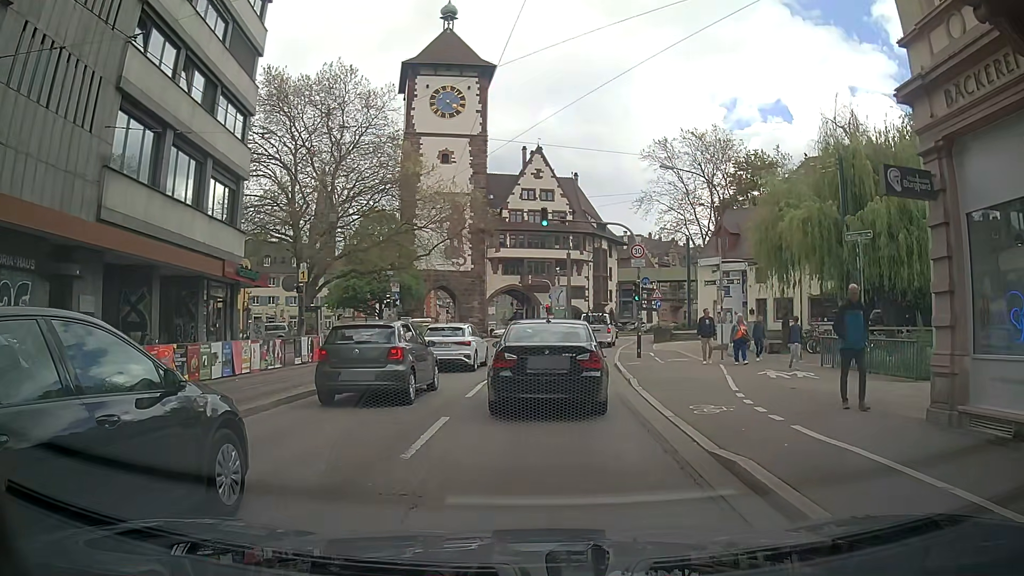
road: primary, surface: asphalt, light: Day
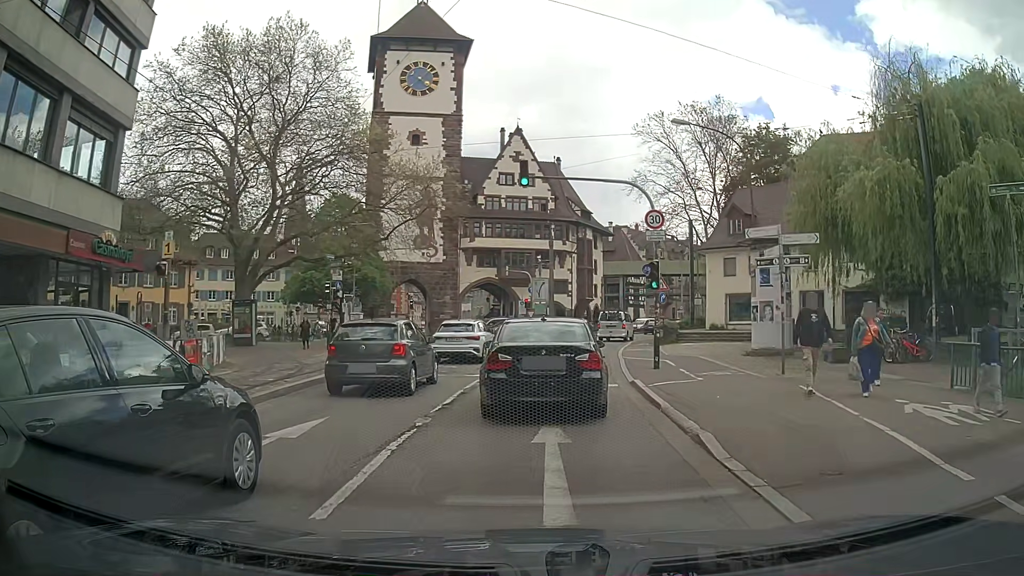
(0.0, +8.2) m; +1°
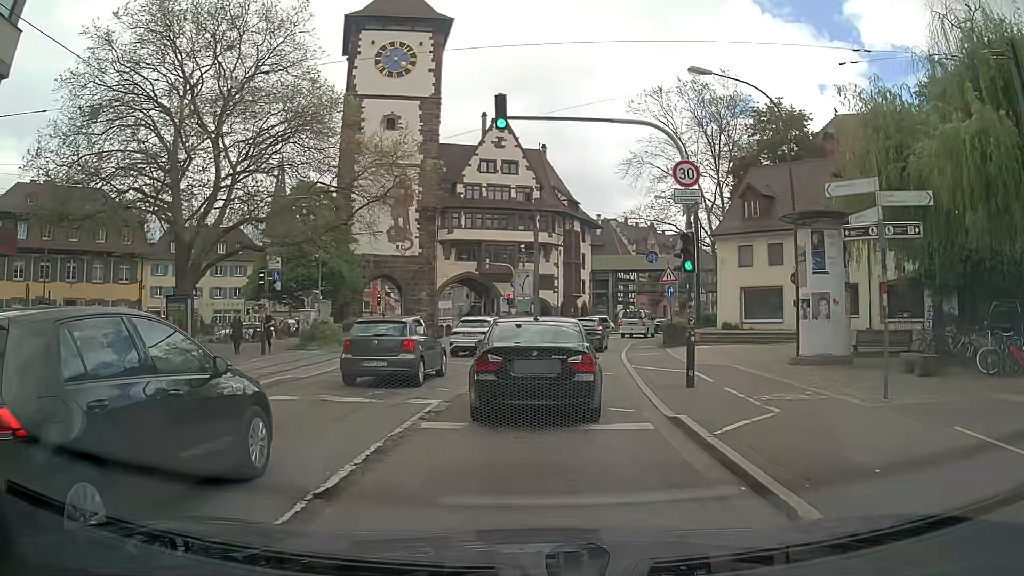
(0.0, +6.1) m; +1°
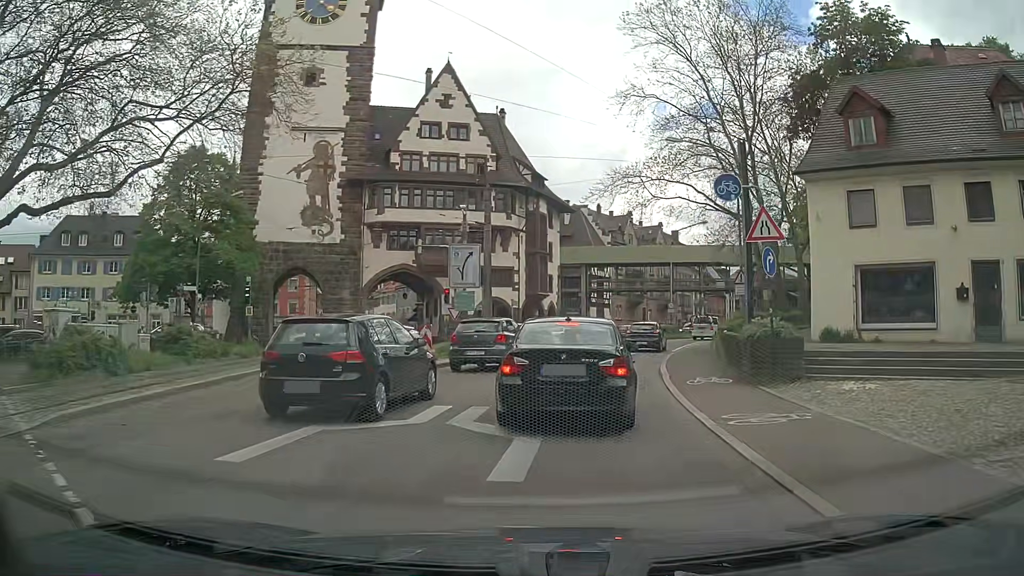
(+0.7, +16.8) m; +4°
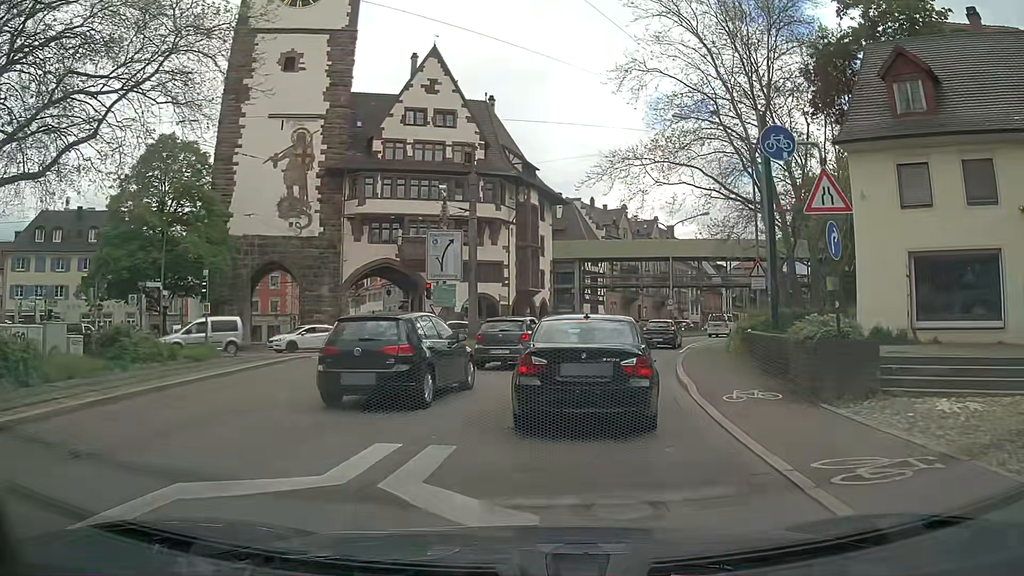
(0.0, +3.6) m; +1°
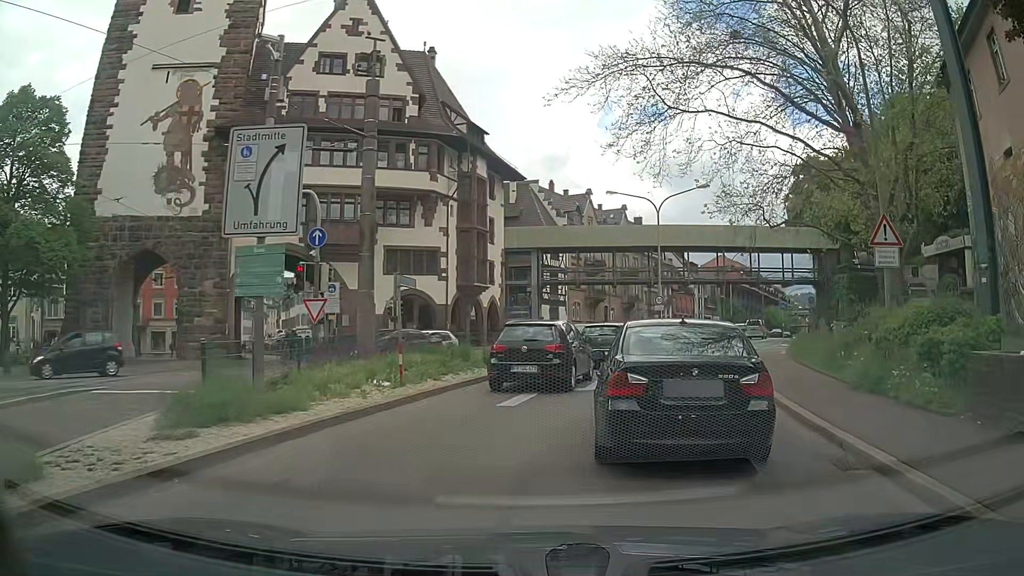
(+0.2, +13.2) m; +4°
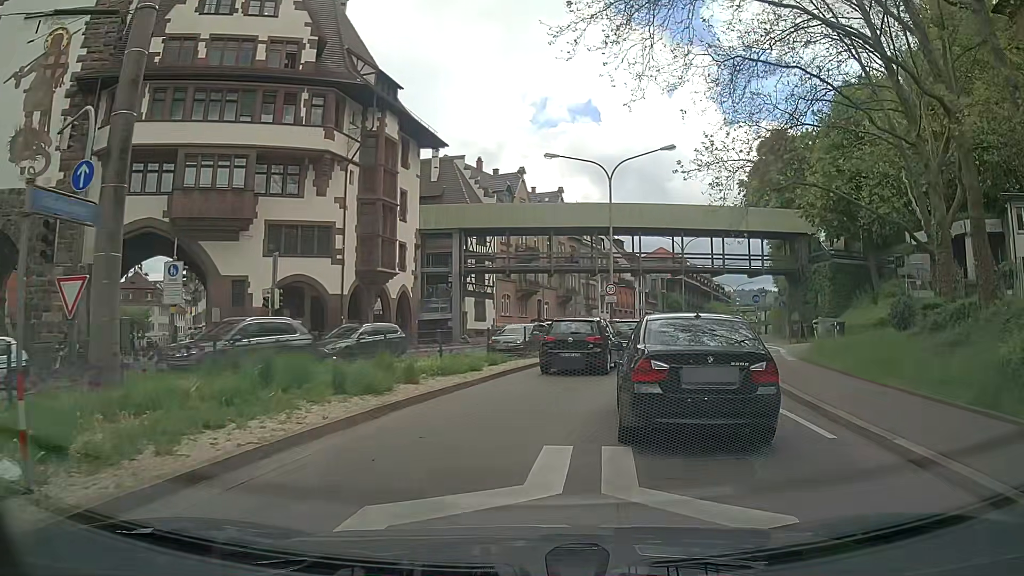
(+0.5, +9.2) m; +6°
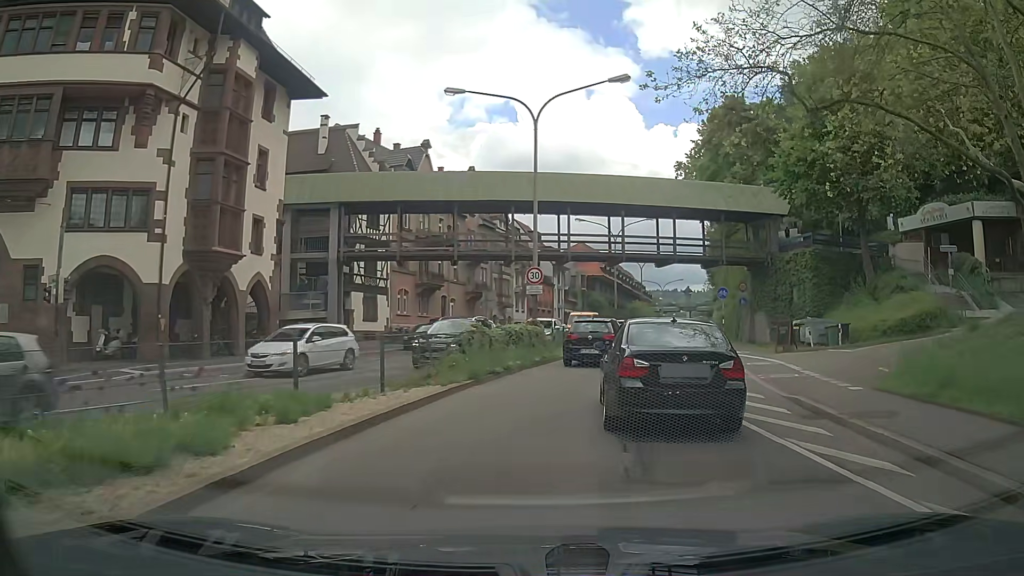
(+0.6, +10.6) m; +6°
